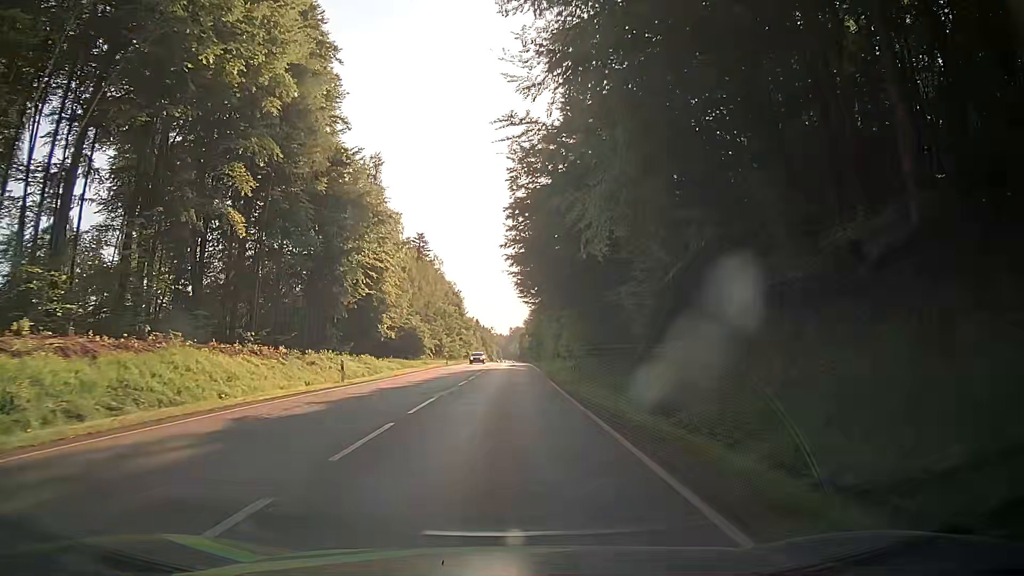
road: secondary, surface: asphalt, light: Day
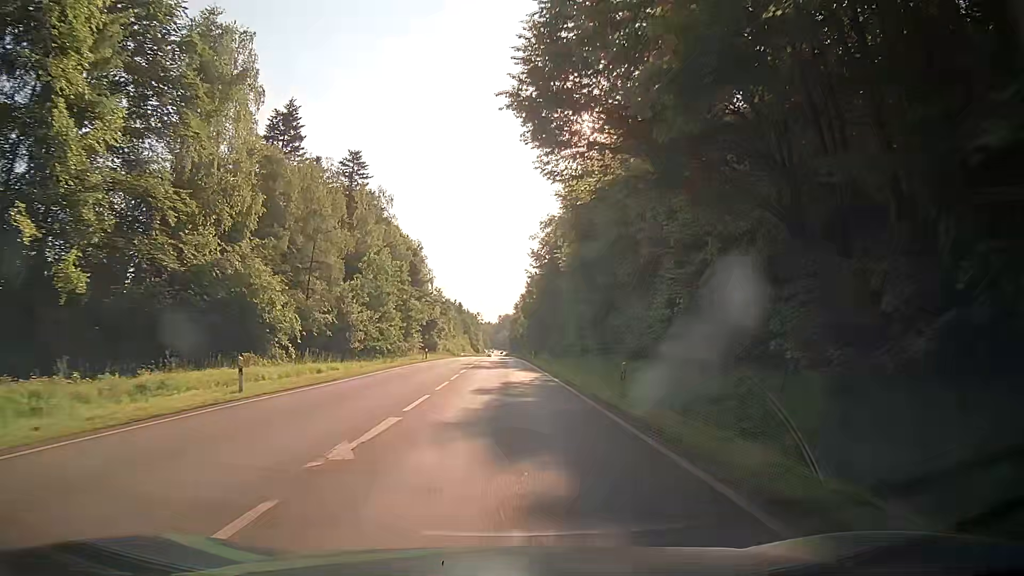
(+0.6, +54.5) m; +2°
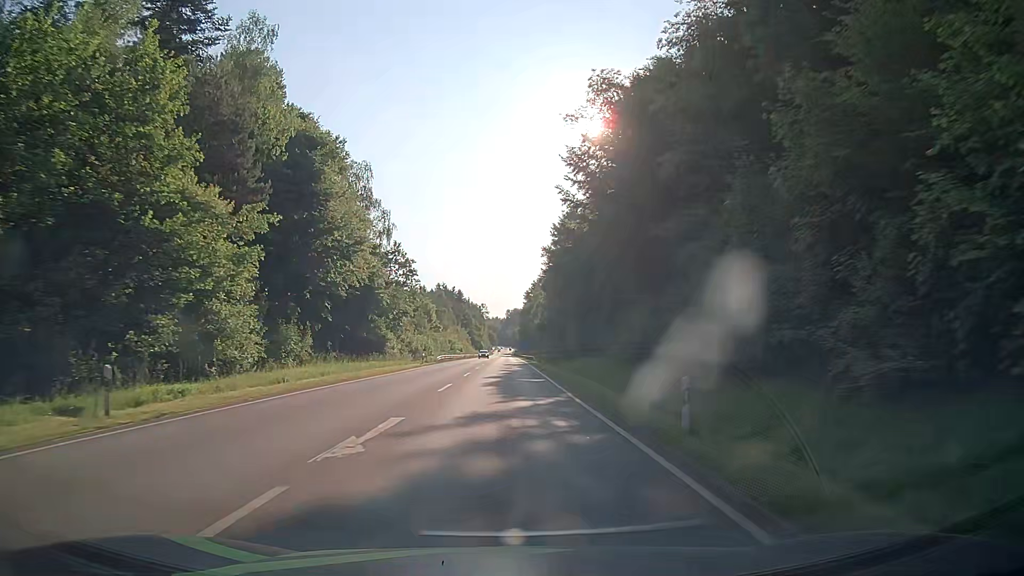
(-0.6, +53.3) m; -1°
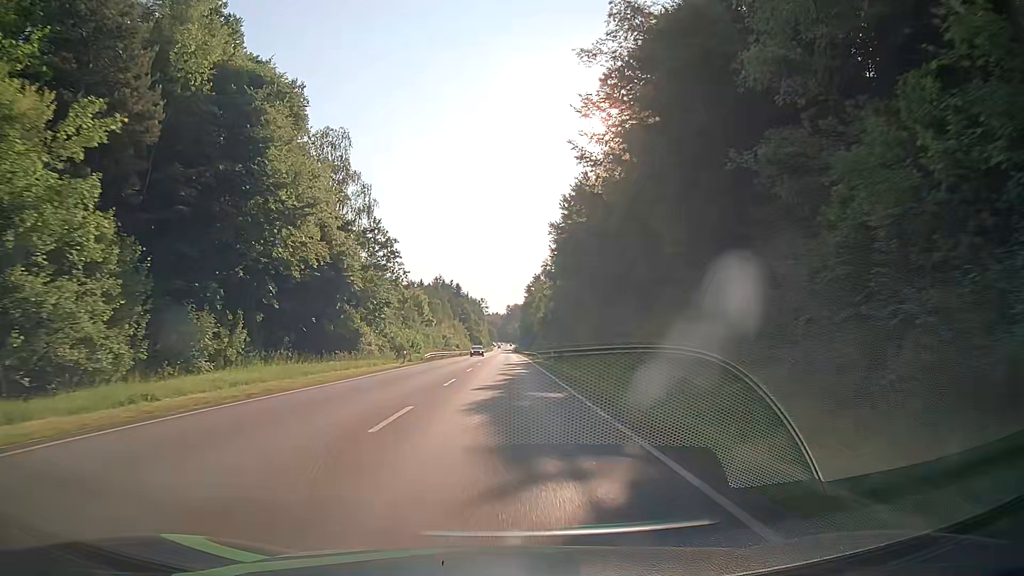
(0.0, +10.7) m; 0°
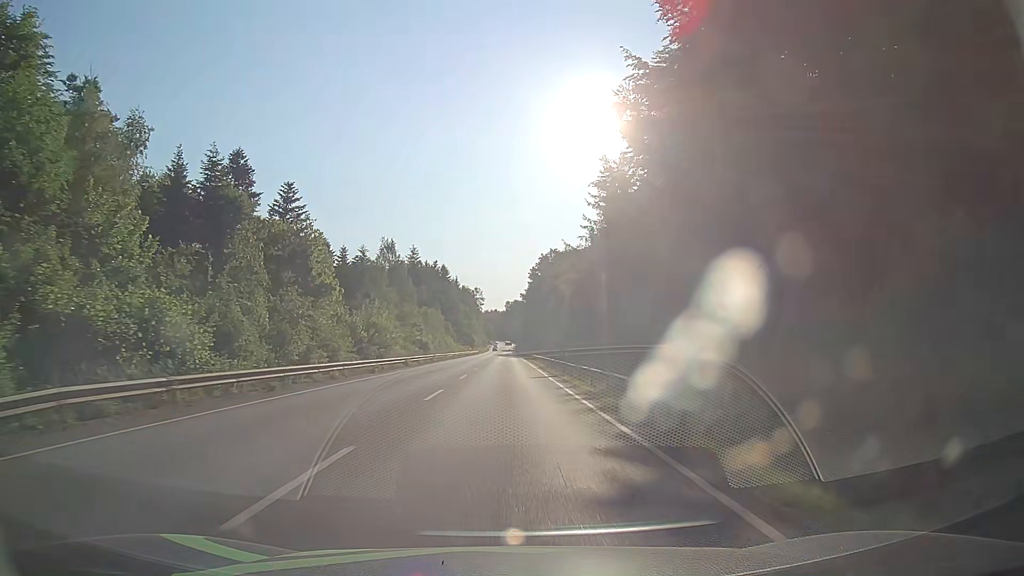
(+0.1, +53.9) m; 0°
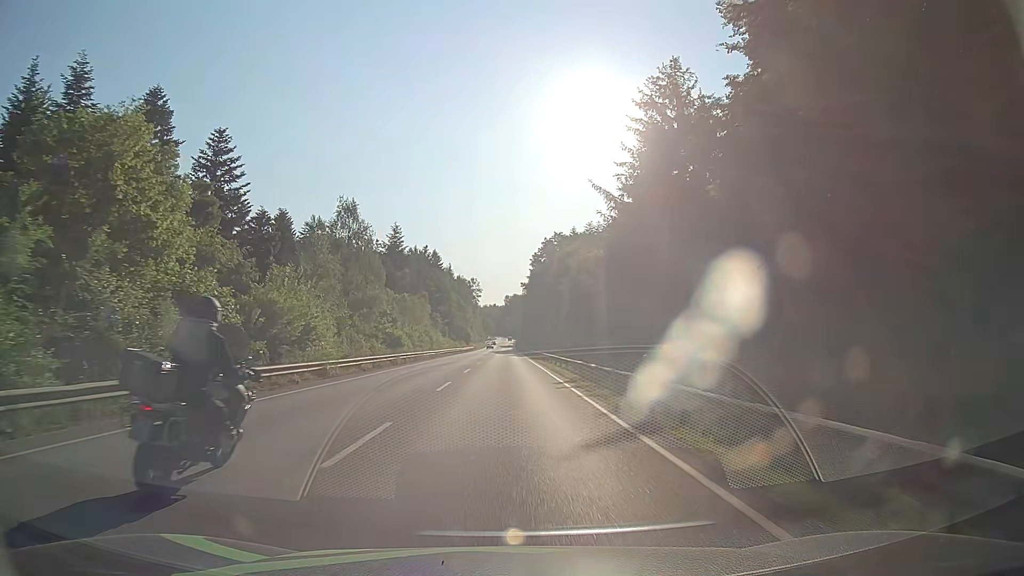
(+0.2, +21.6) m; +1°
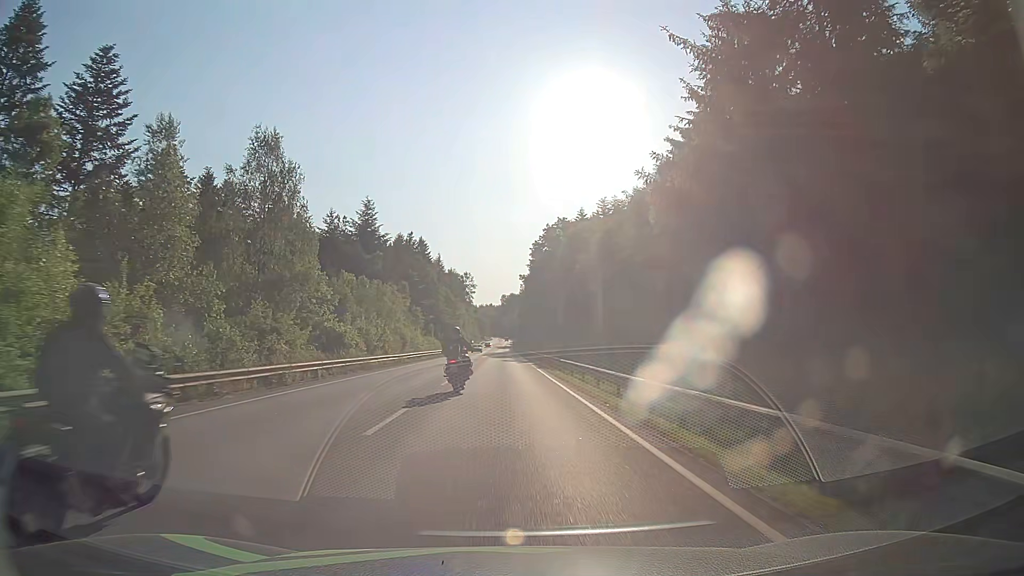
(-0.1, +21.7) m; -1°
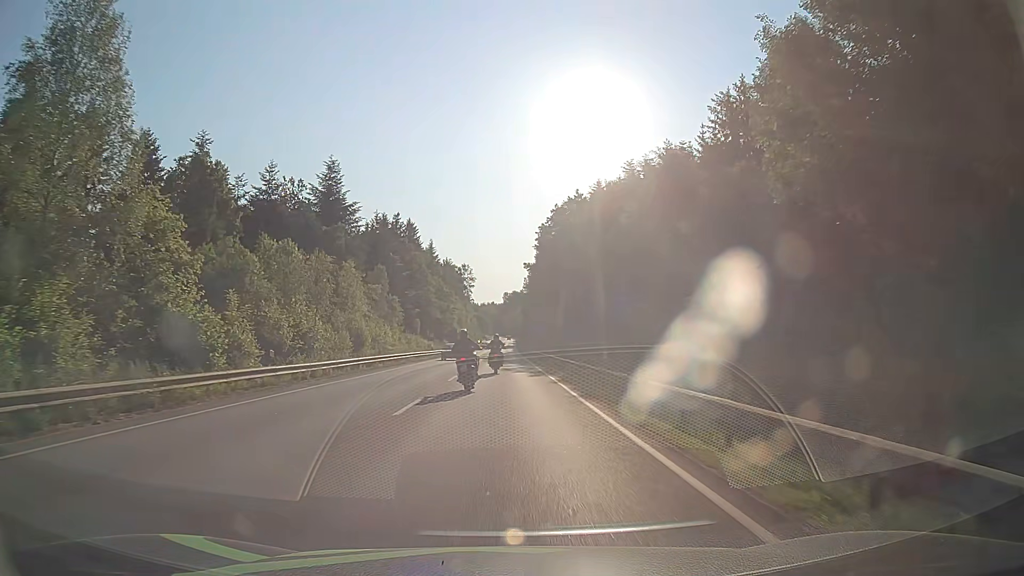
(+0.2, +21.6) m; 0°
(0, +10) (0, +20) (0, +30) (0, +40) (0, +50) (0, +60) (0, +70) (0, +80) (0, +90) (0, +100) m
